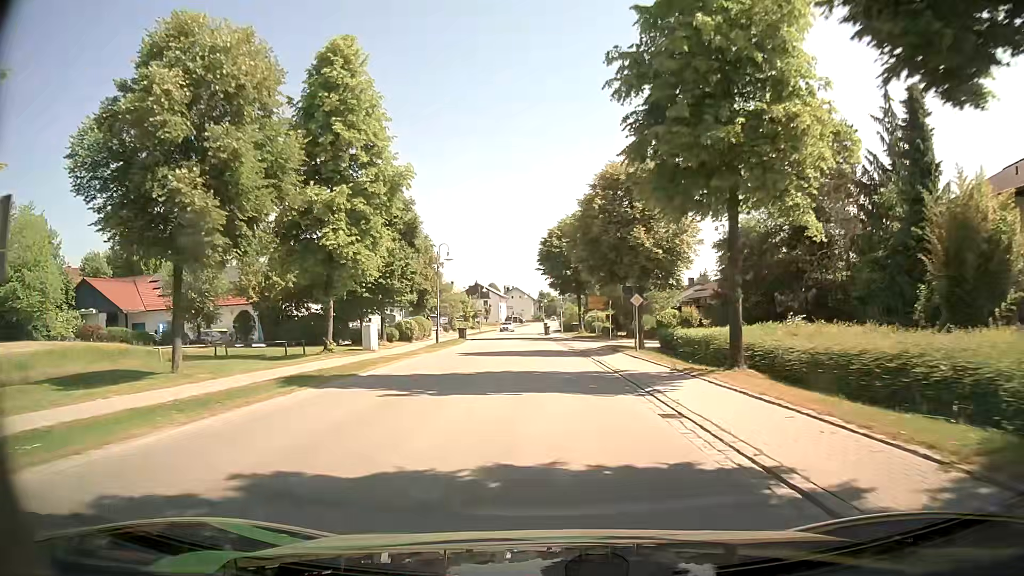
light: Day
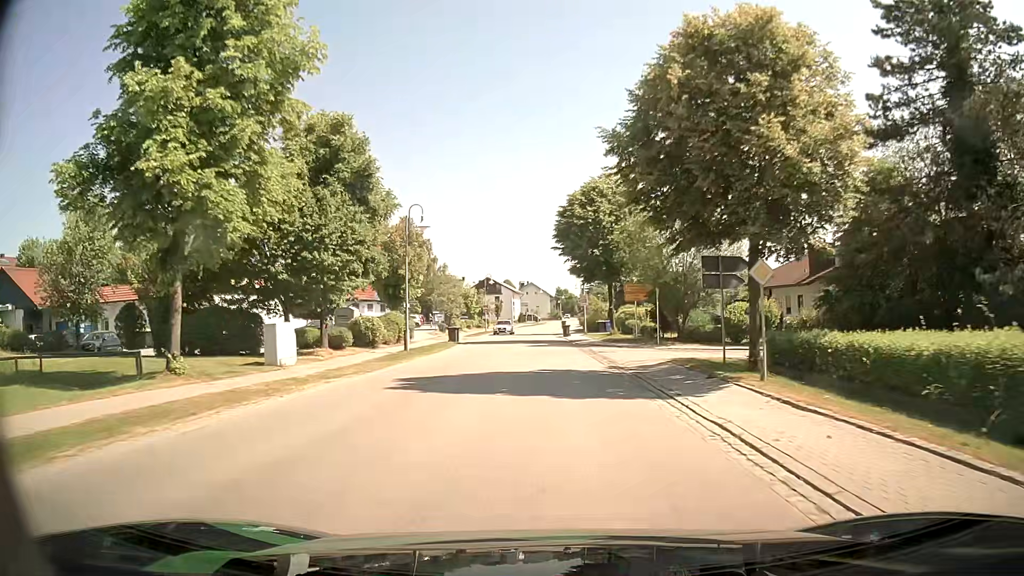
(-0.2, +15.1) m; -1°
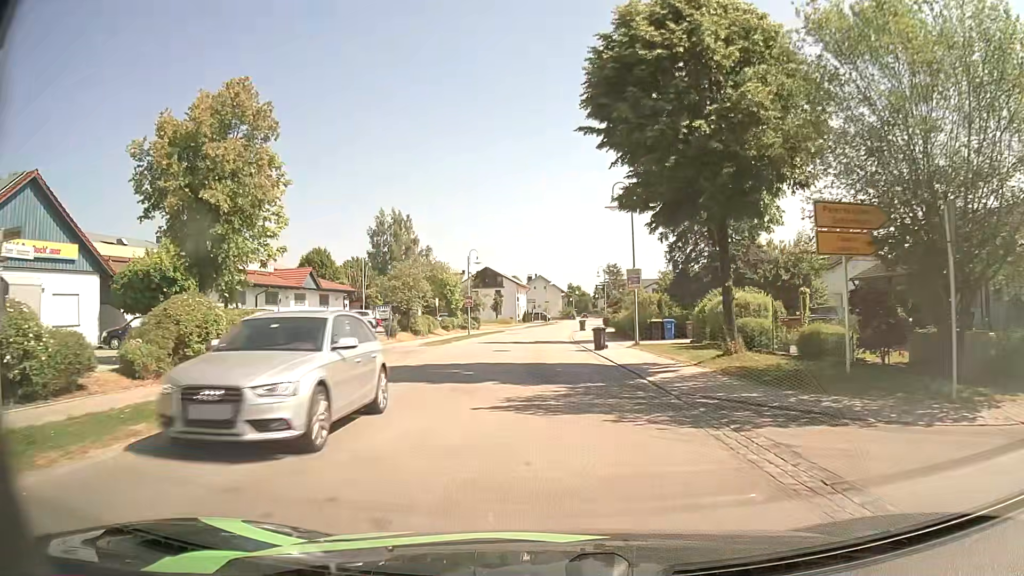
(-0.5, +26.3) m; -1°
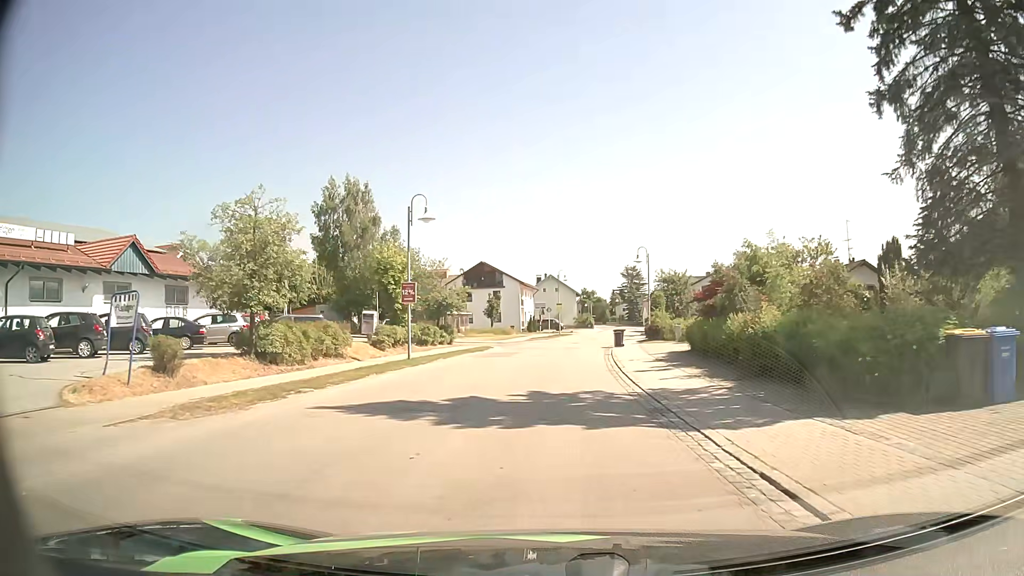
(-0.3, +26.8) m; -1°
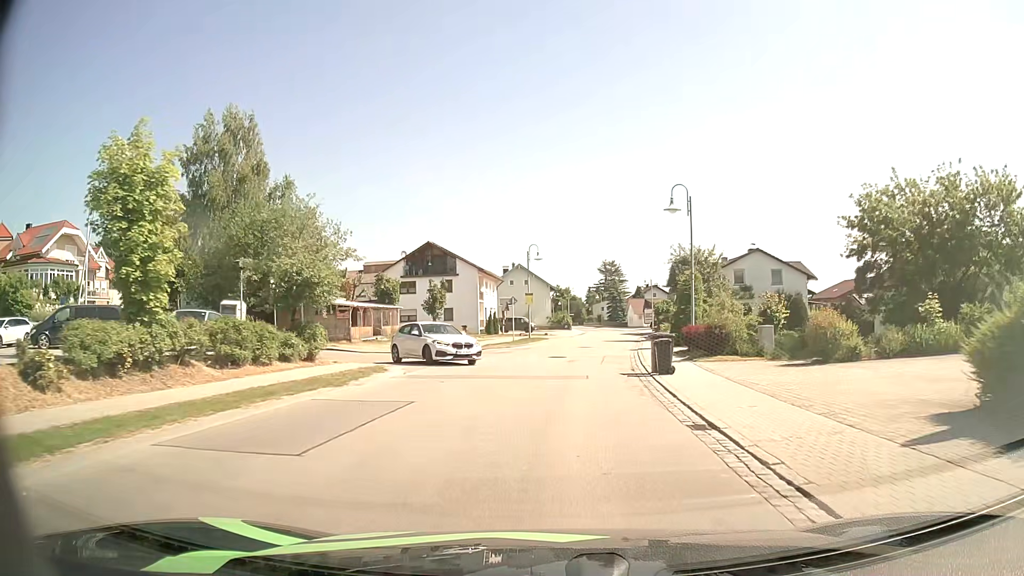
(+0.2, +23.1) m; +3°
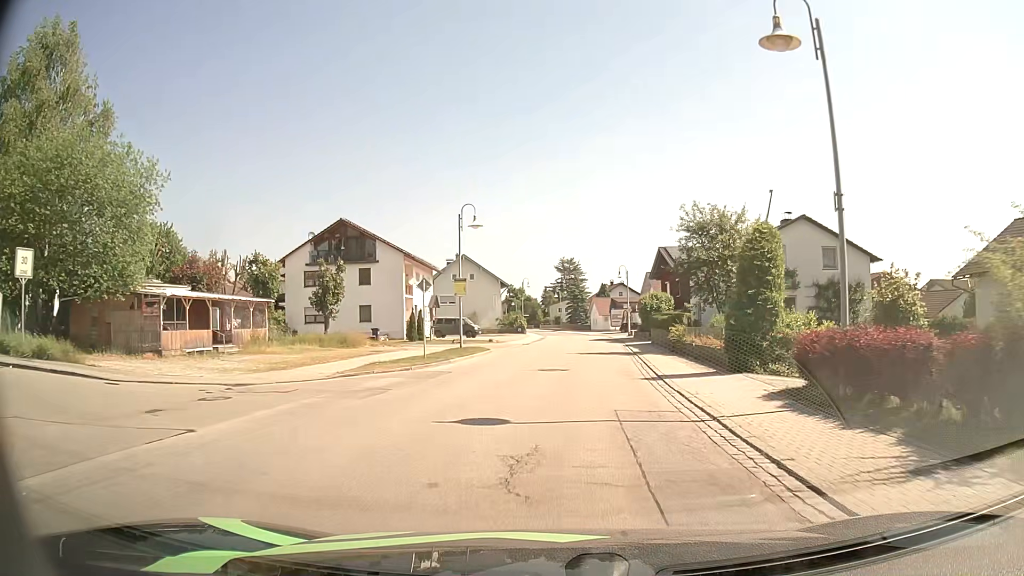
(+0.3, +17.8) m; +3°
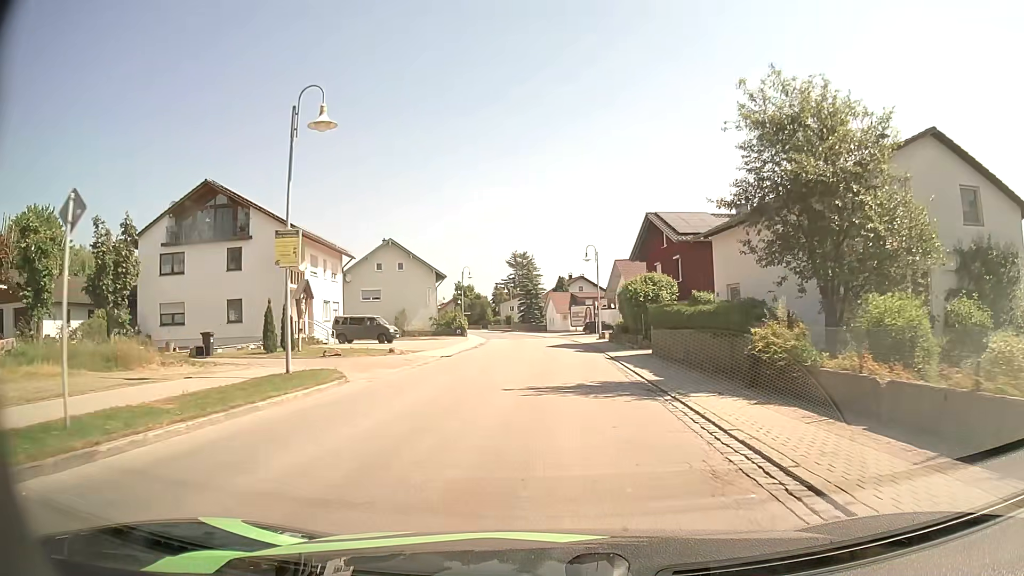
(+0.7, +17.1) m; +4°
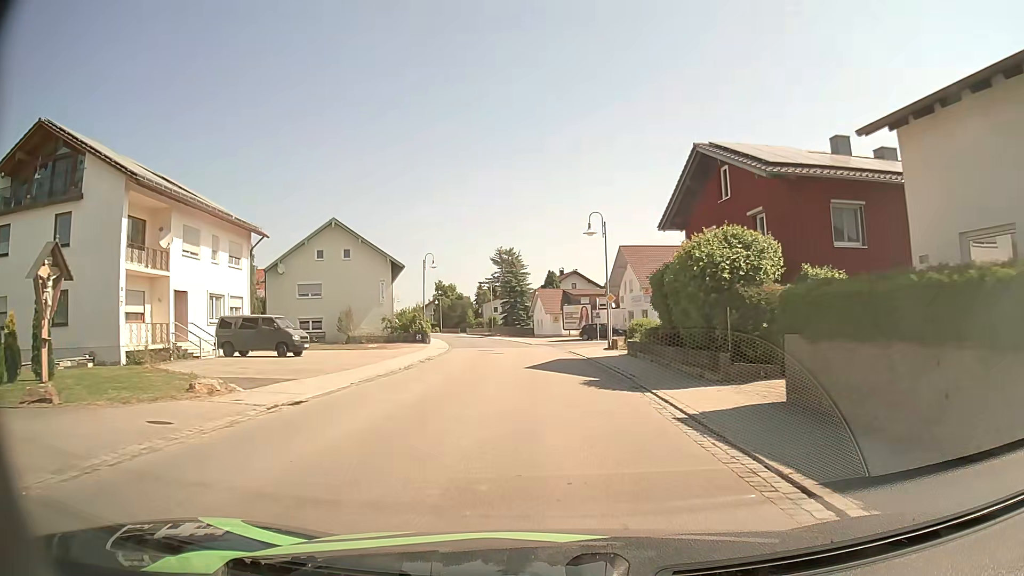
(+0.3, +15.9) m; +2°
(0, +10) (0, +20) (0, +30) (-1, +40) (-2, +50) (-4, +60) (-6, +70) (-8, +79) (-11, +89) (-14, +98) m
